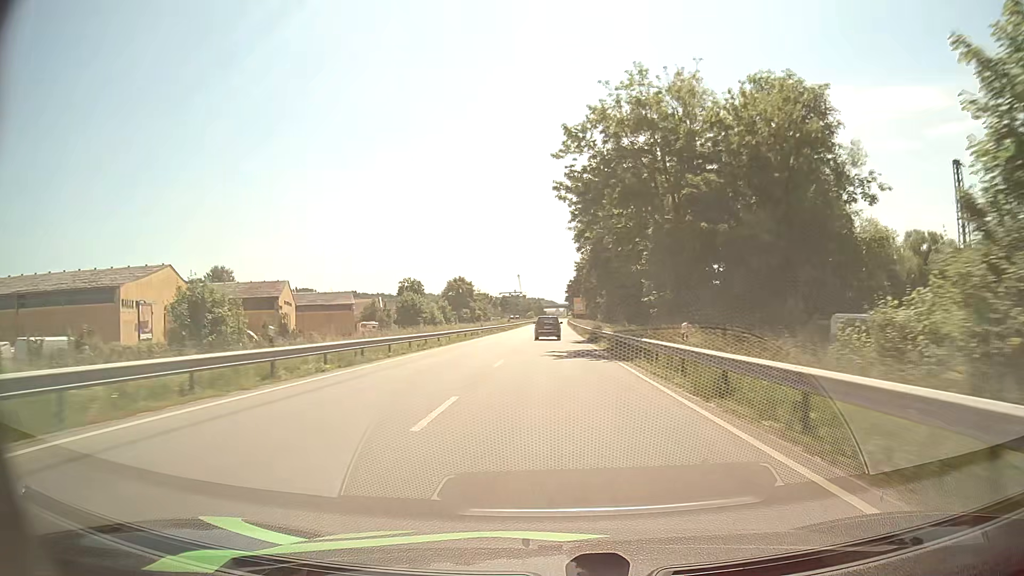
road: primary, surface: asphalt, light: Day
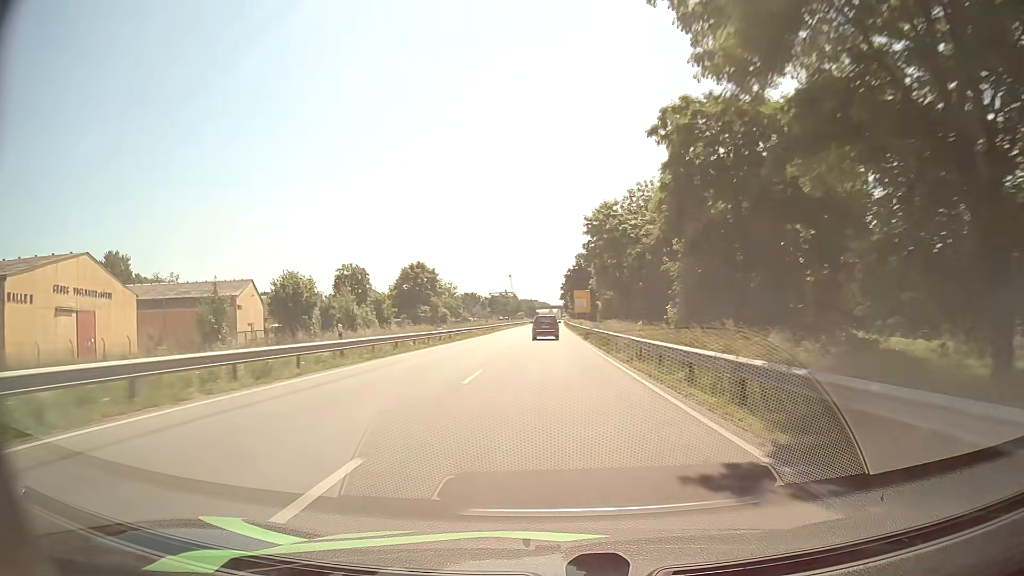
(+0.2, +41.9) m; +1°
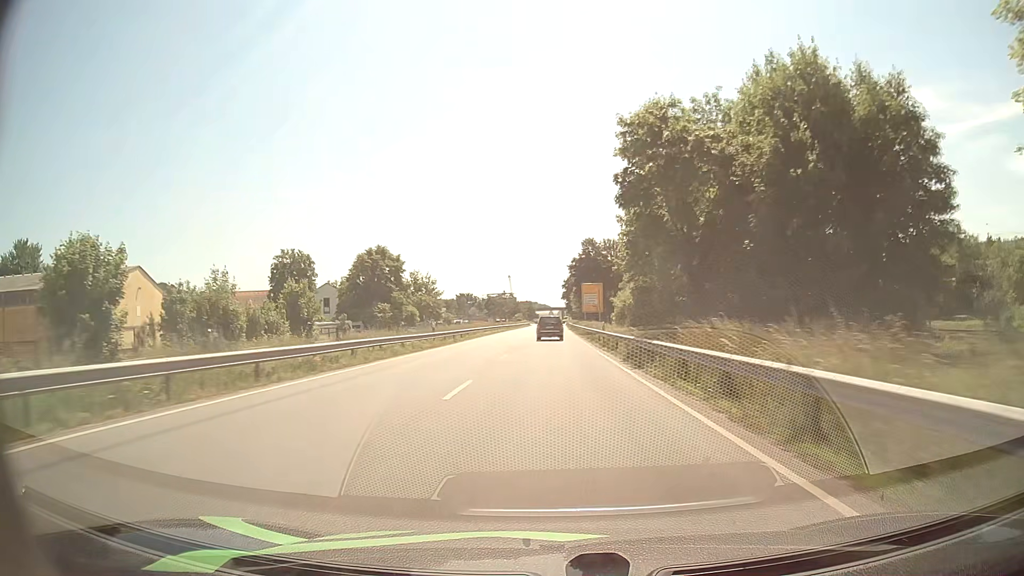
(0.0, +26.8) m; 0°
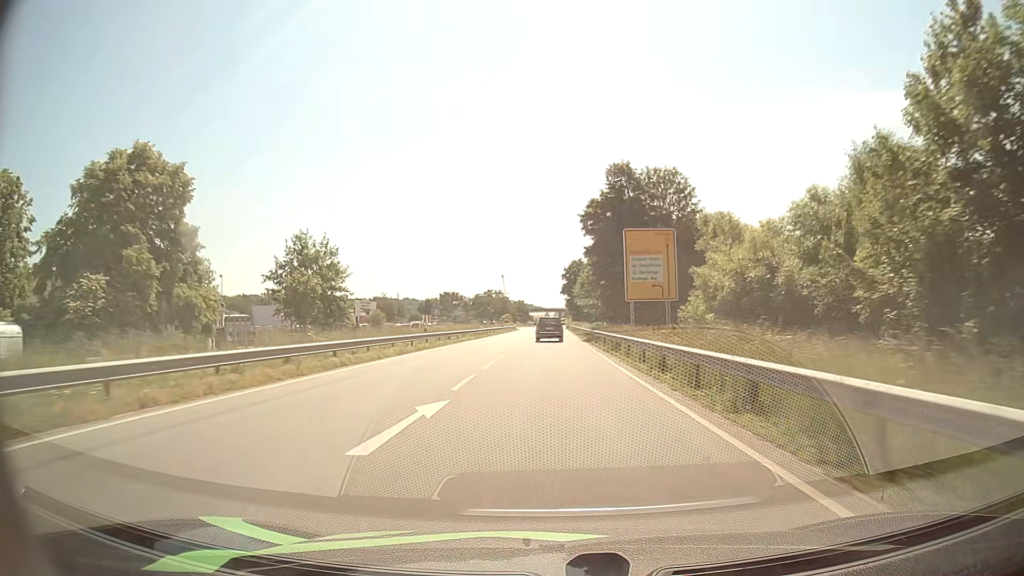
(+0.2, +54.0) m; 0°
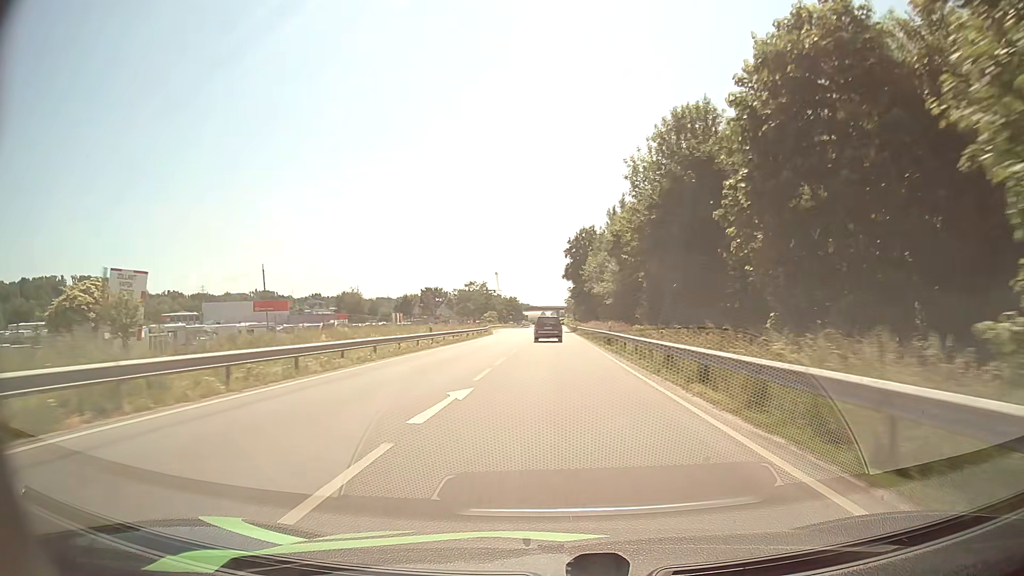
(+0.1, +51.9) m; 0°
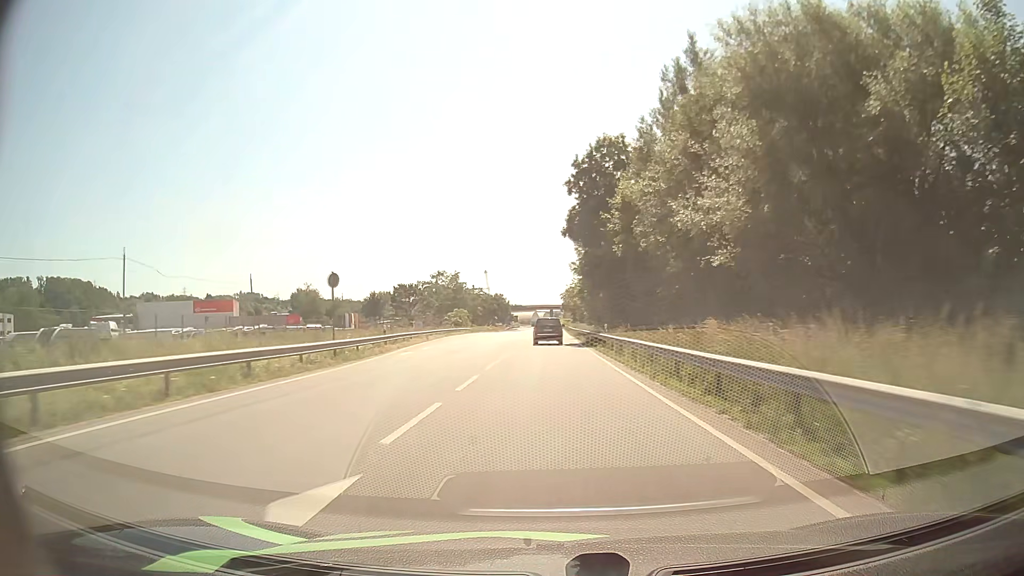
(+0.4, +50.0) m; +1°
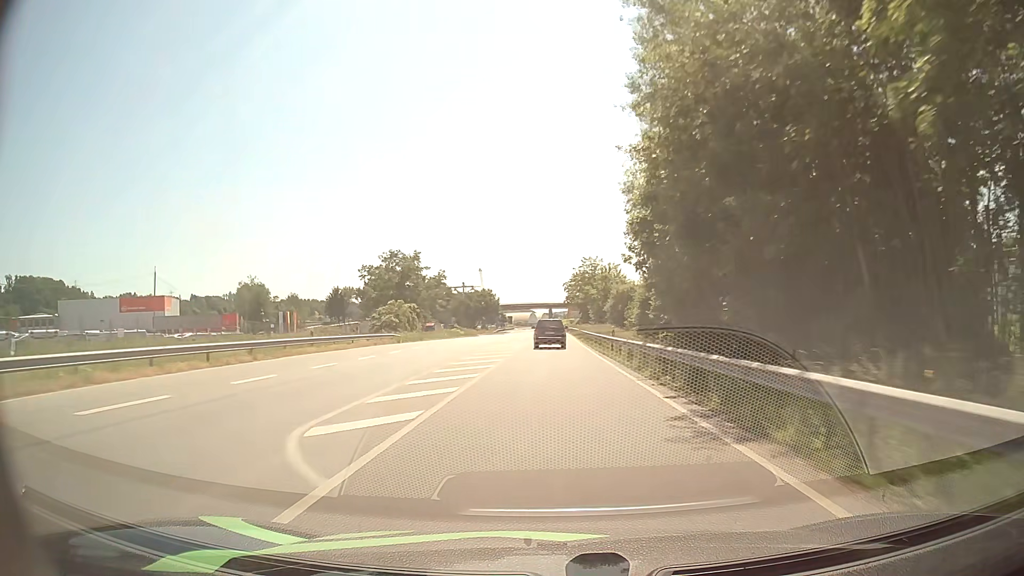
(-0.2, +50.3) m; 0°
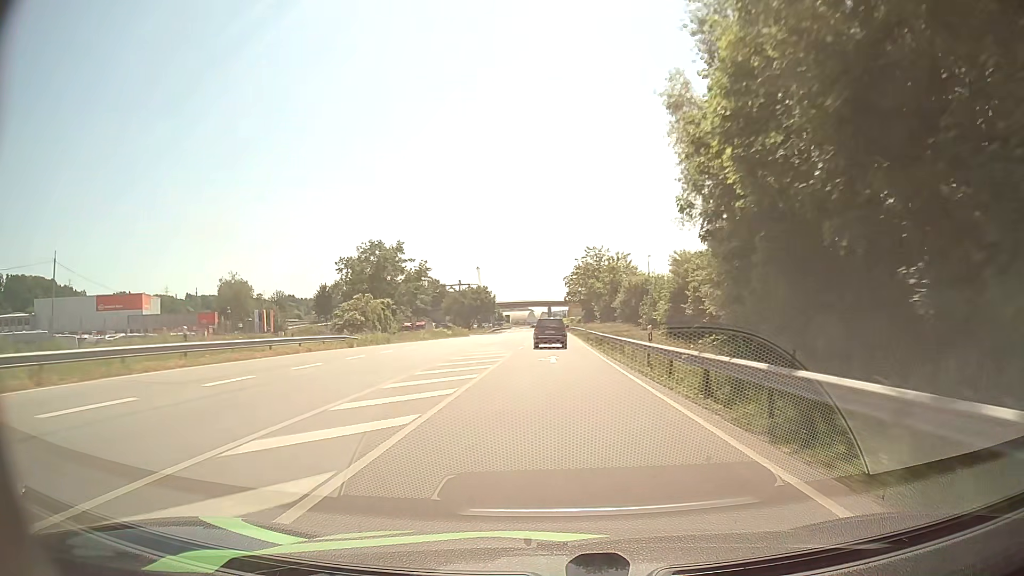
(+0.1, +12.9) m; 0°
(0, +10) (0, +20) (0, +30) (0, +40) (0, +50) (0, +60) (0, +70) (0, +80) (0, +90) (0, +100) m
